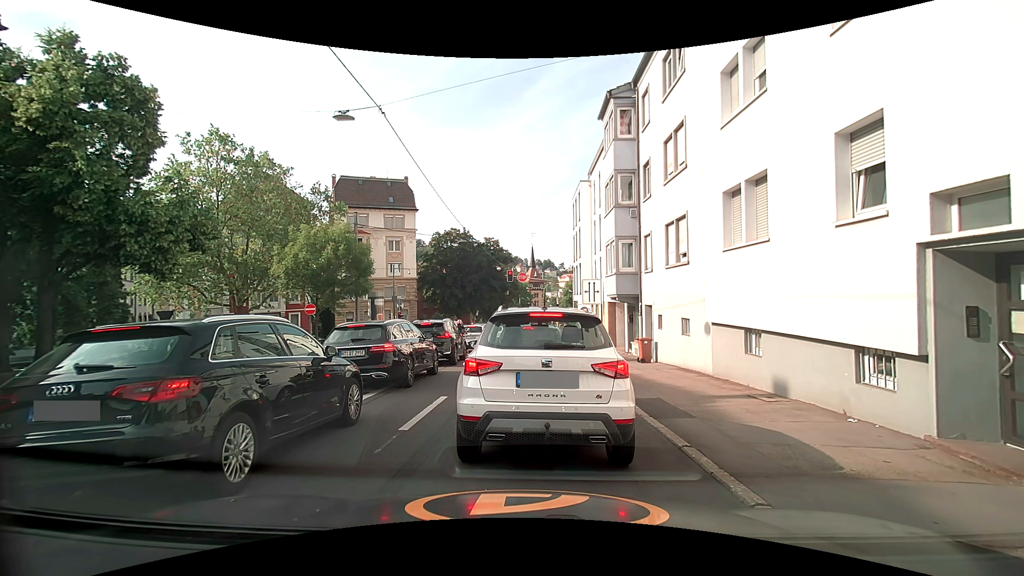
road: secondary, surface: asphalt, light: Day
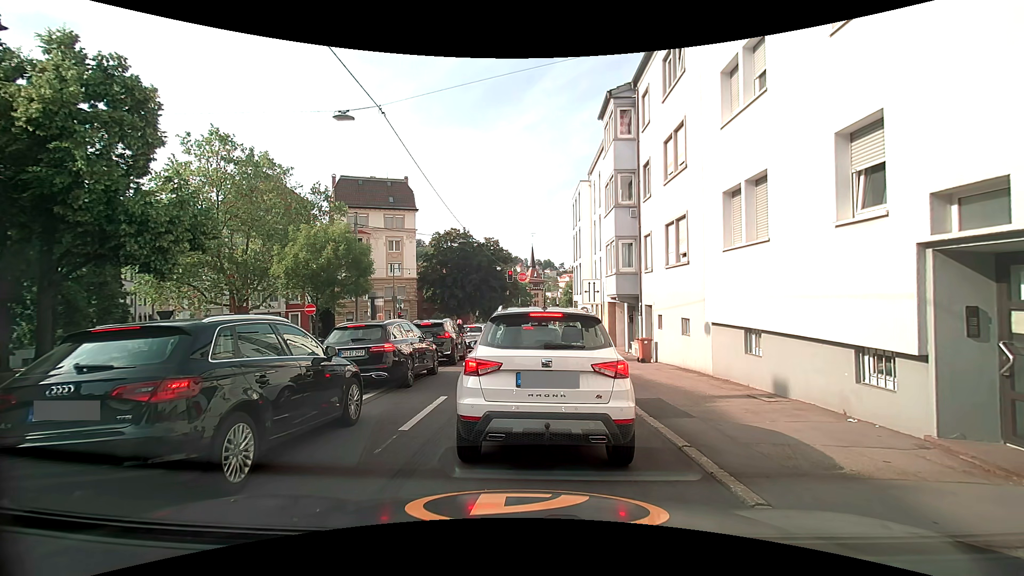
(0.0, 0.0) m; 0°
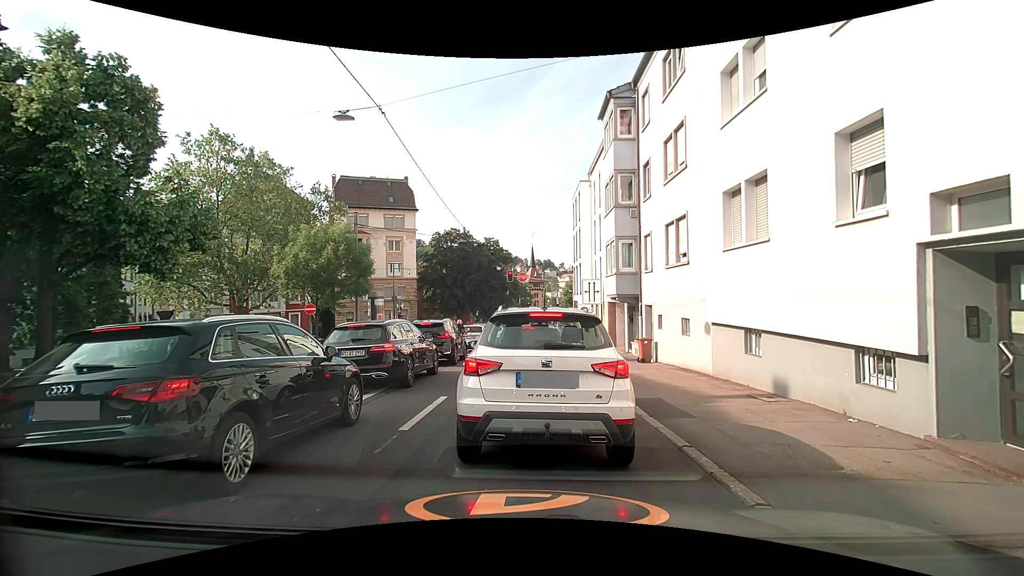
(0.0, 0.0) m; 0°
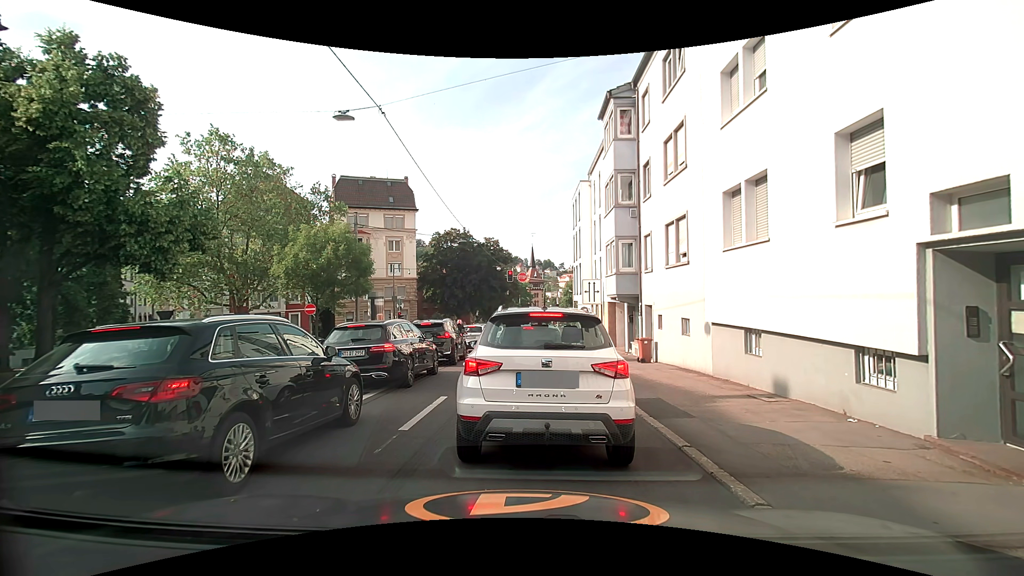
(0.0, 0.0) m; 0°
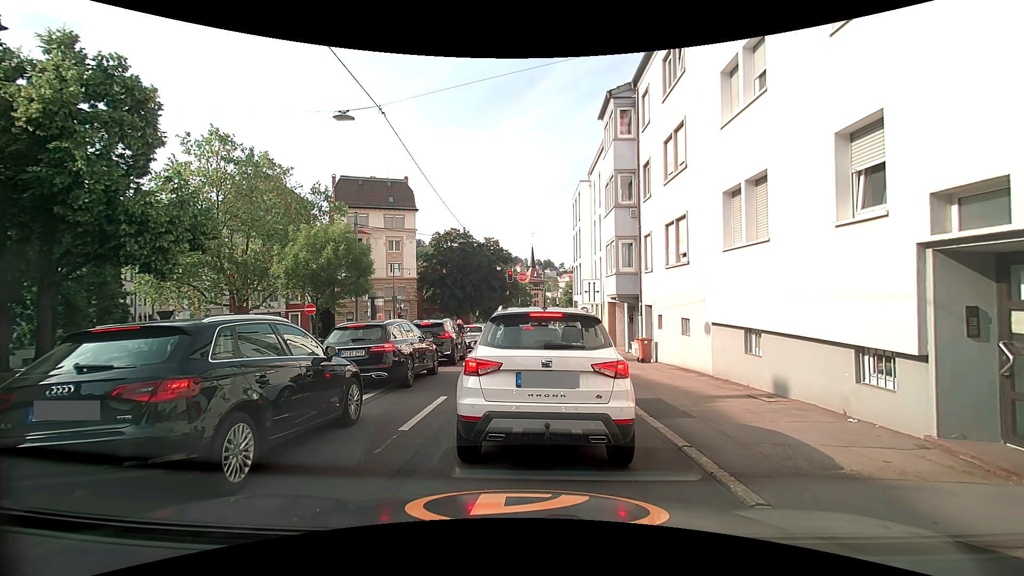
(0.0, 0.0) m; 0°
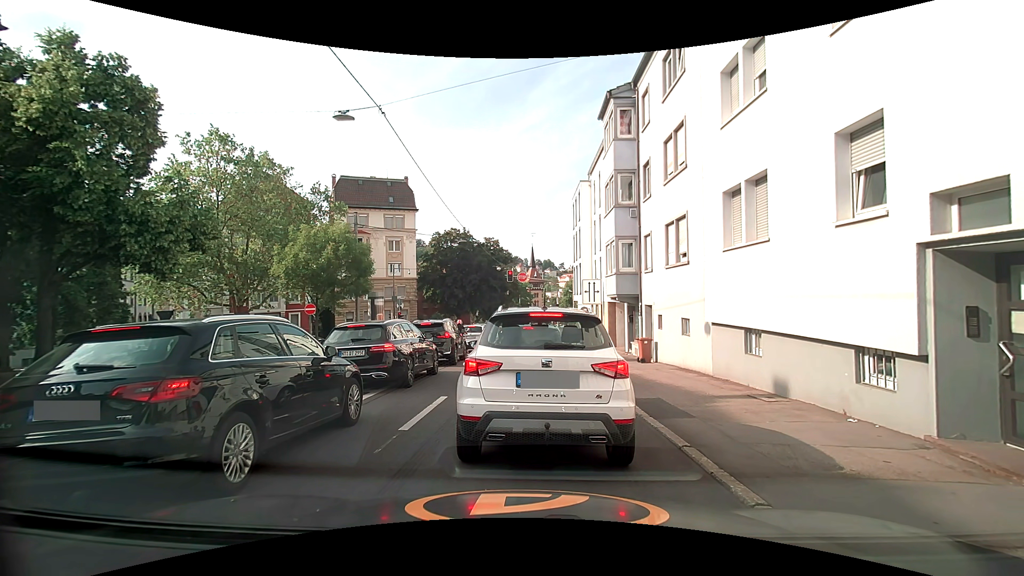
(0.0, 0.0) m; 0°
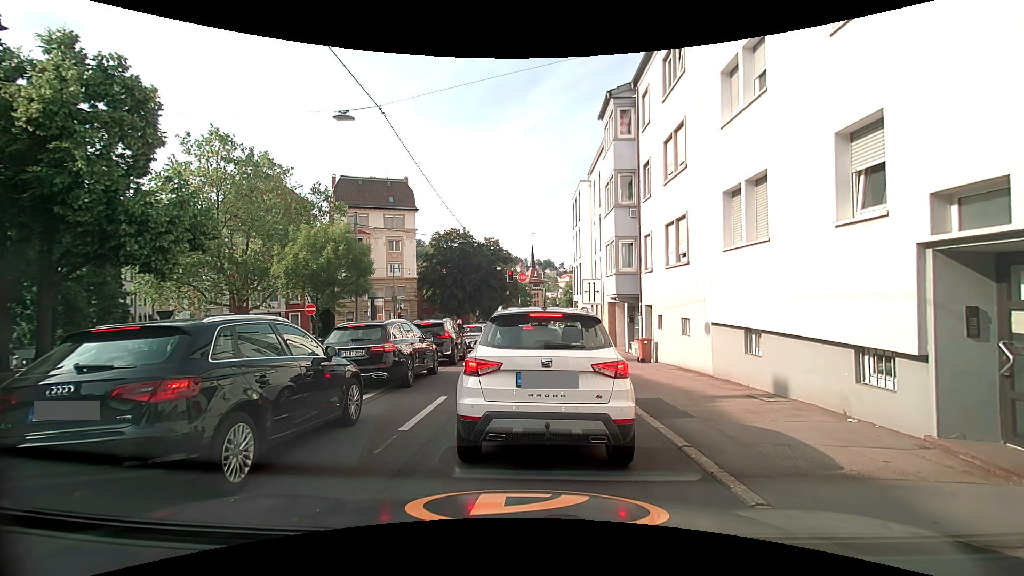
(0.0, 0.0) m; 0°
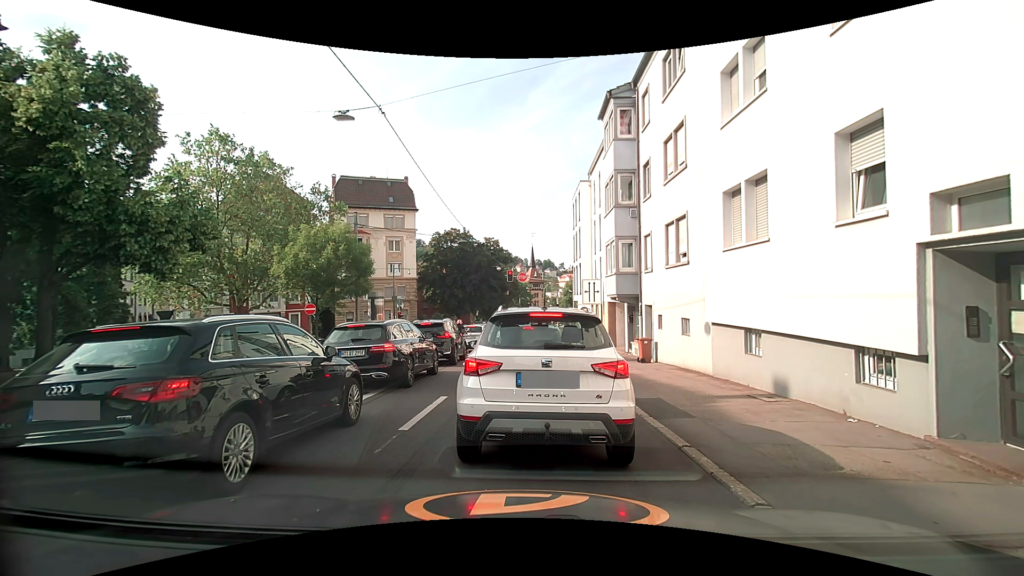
(0.0, 0.0) m; 0°
